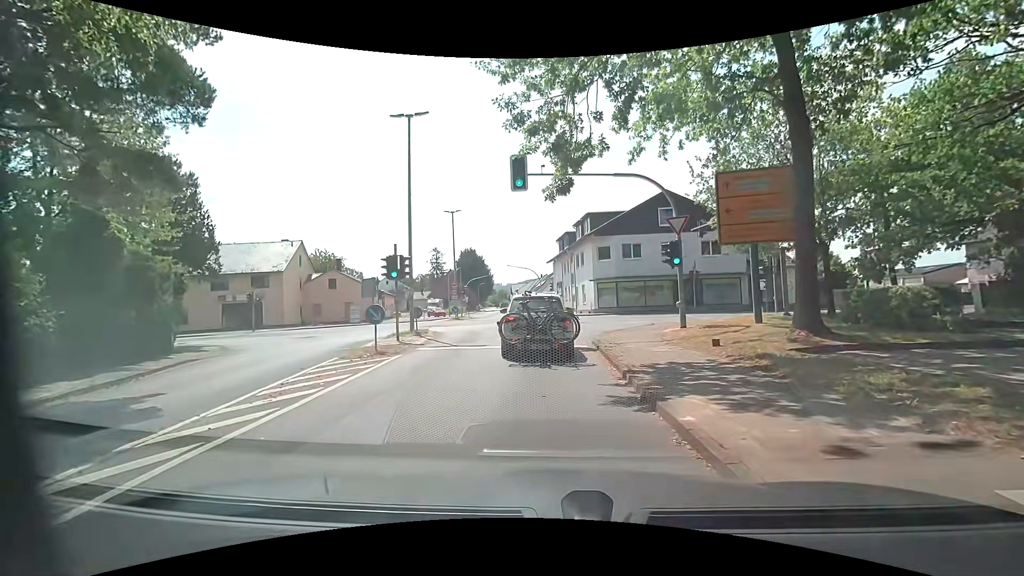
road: tertiary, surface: asphalt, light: Day
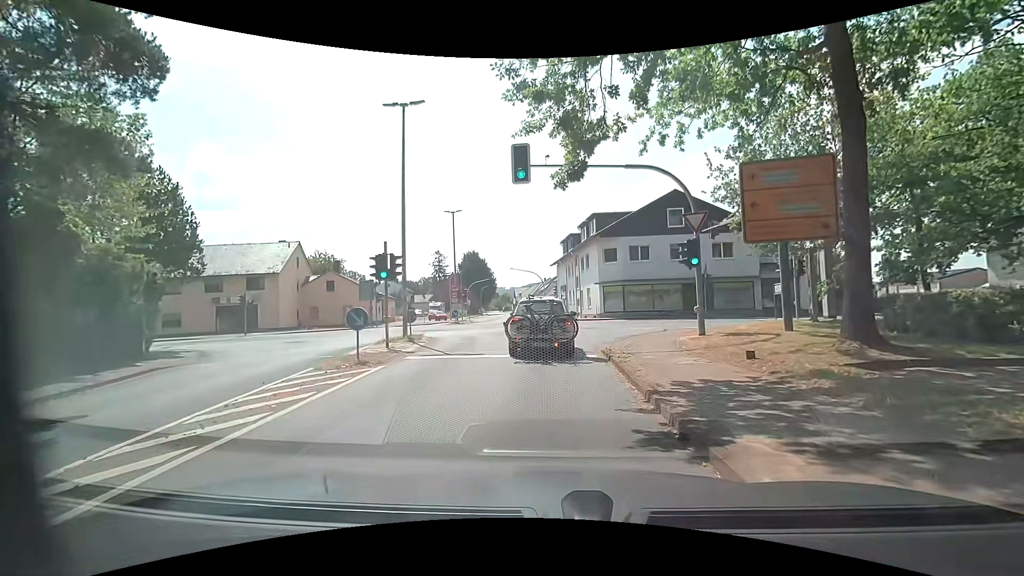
(0.0, +1.8) m; 0°
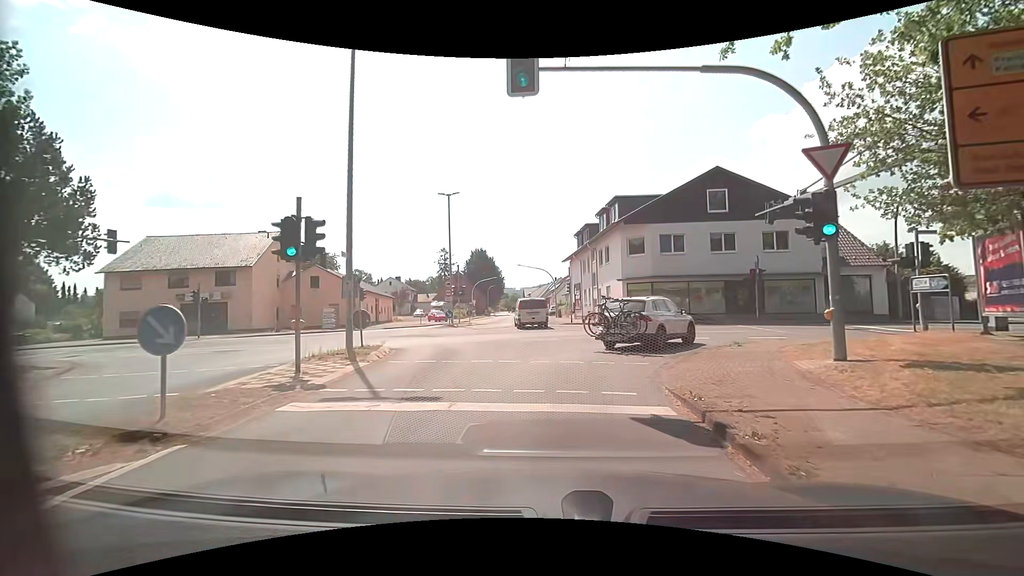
(-0.2, +7.4) m; 0°
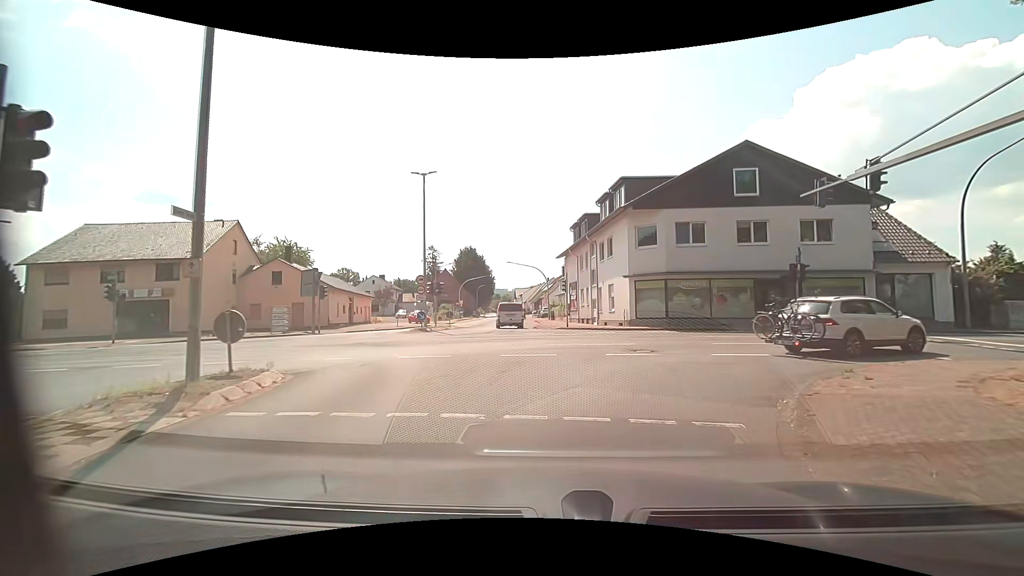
(-0.1, +6.2) m; 0°
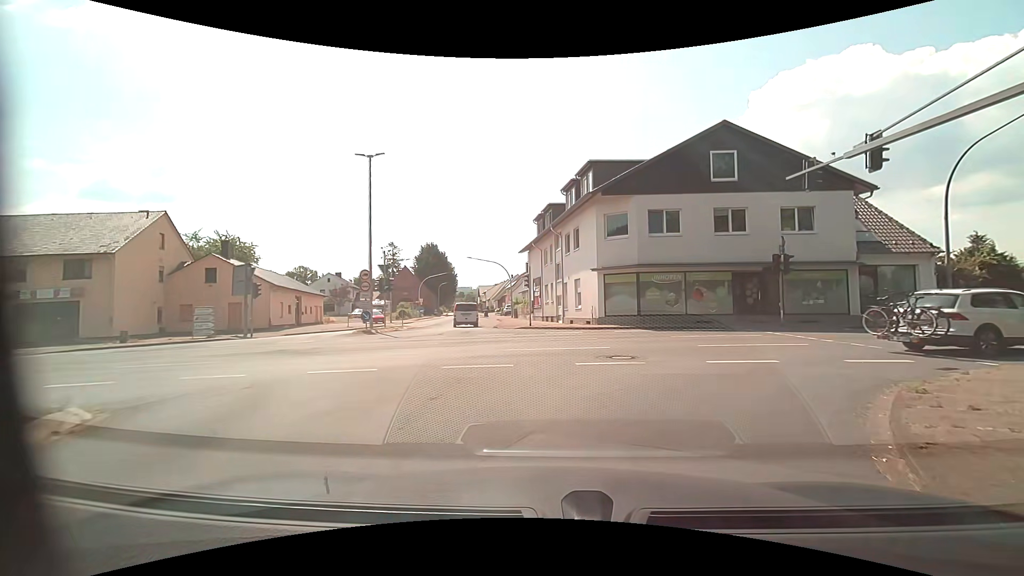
(+0.1, +3.2) m; +3°
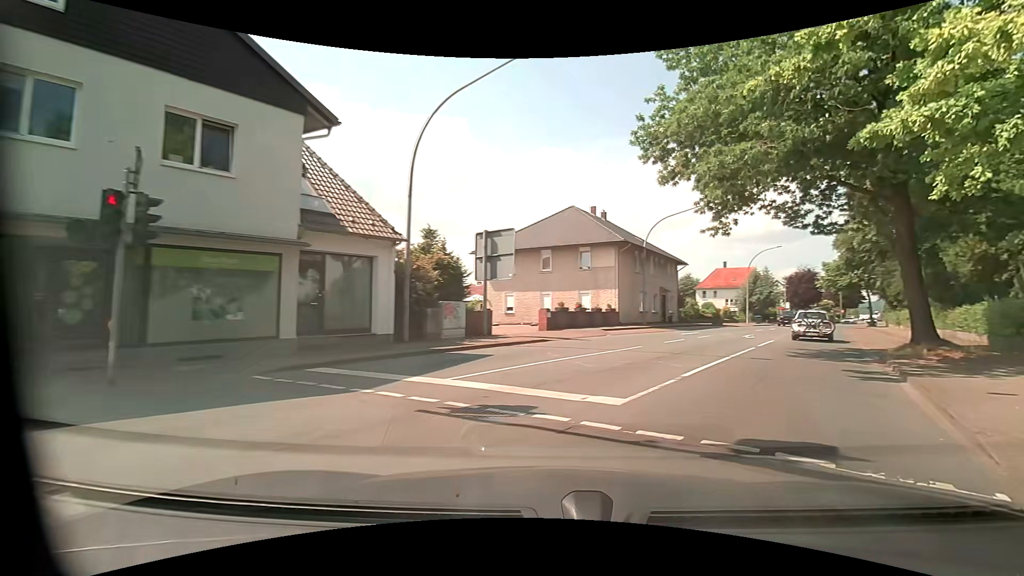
(+6.3, +13.9) m; +57°
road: primary
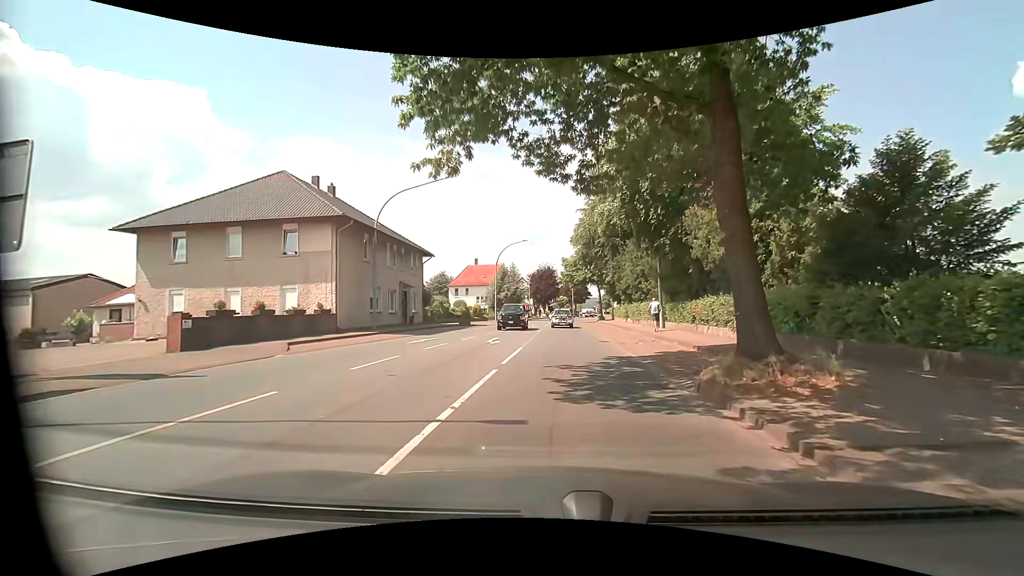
(+3.1, +9.7) m; +26°
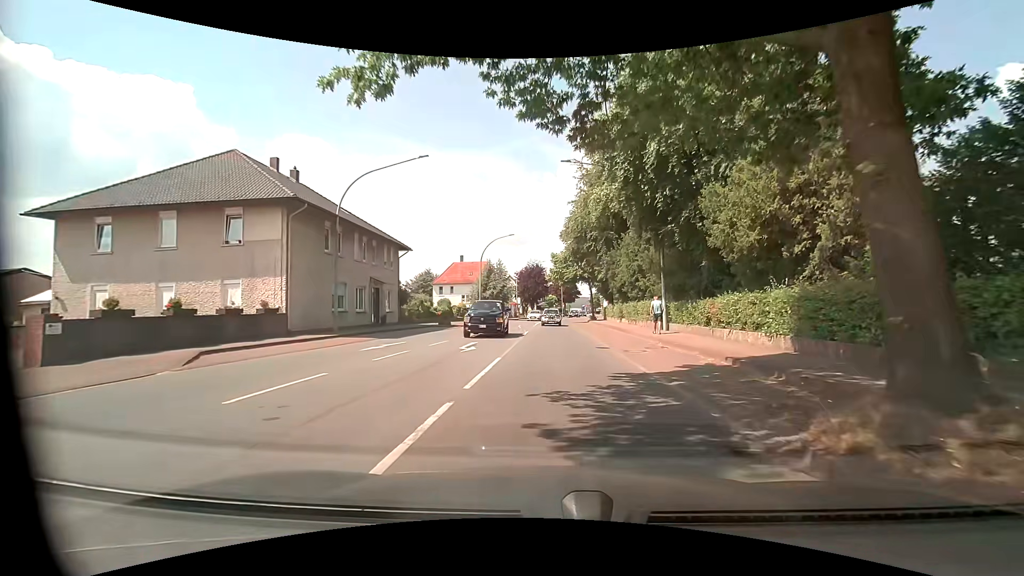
(+0.1, +4.2) m; +2°
